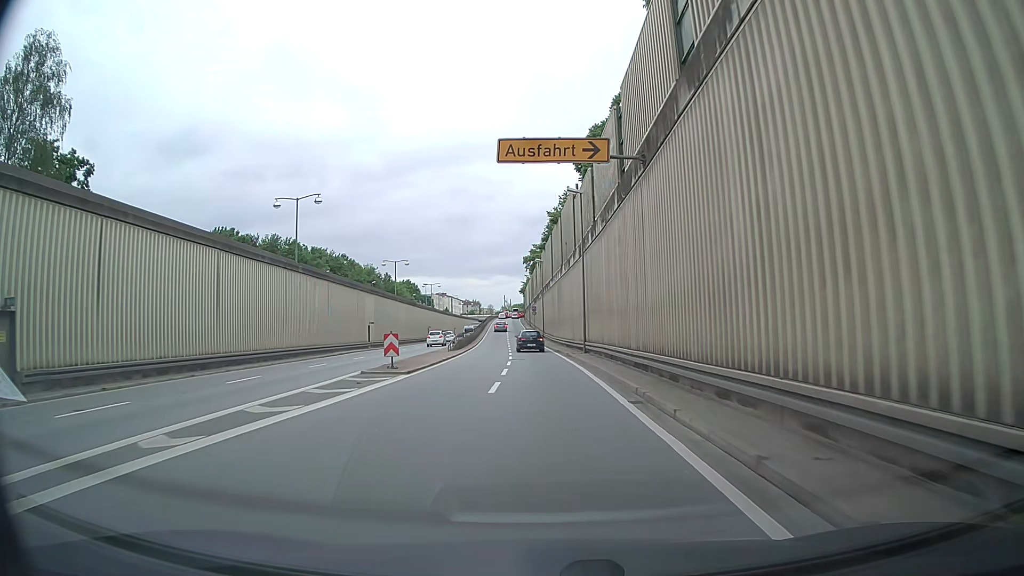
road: trunk_link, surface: asphalt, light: Day
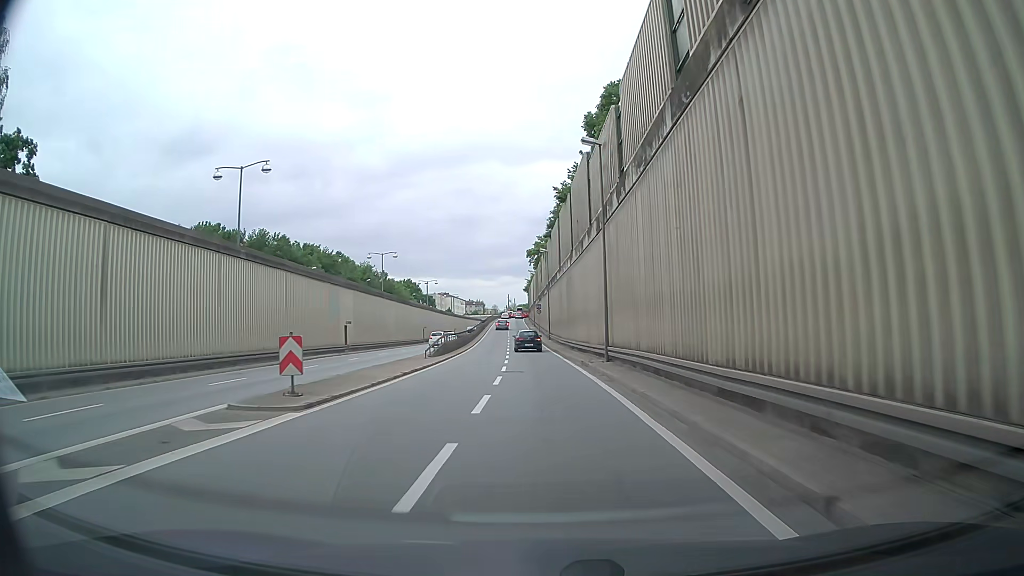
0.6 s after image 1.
(-0.2, +9.6) m; -1°
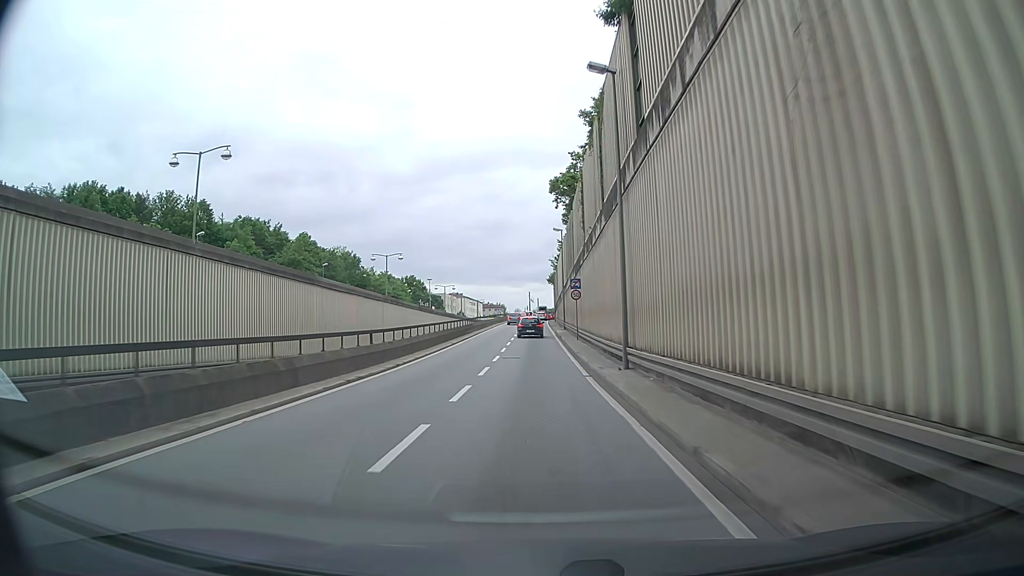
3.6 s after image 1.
(-0.9, +46.5) m; -2°
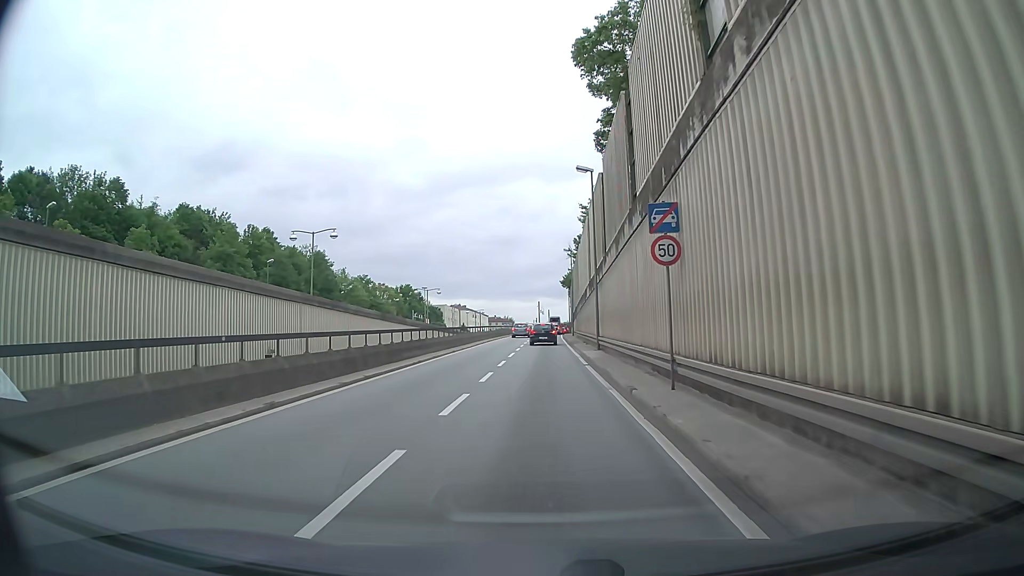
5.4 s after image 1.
(-0.1, +25.9) m; 0°
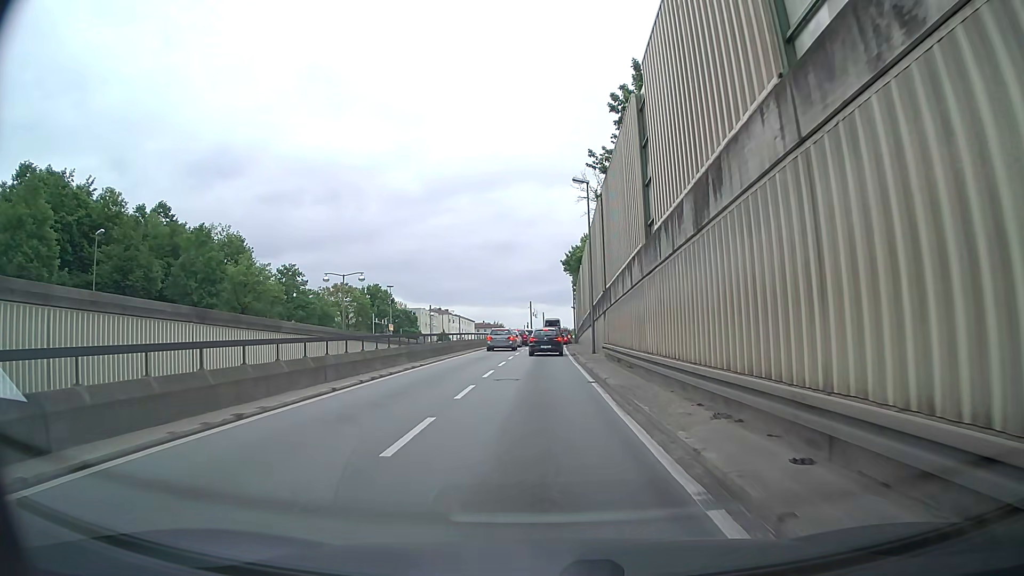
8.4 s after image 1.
(0.0, +33.4) m; 0°
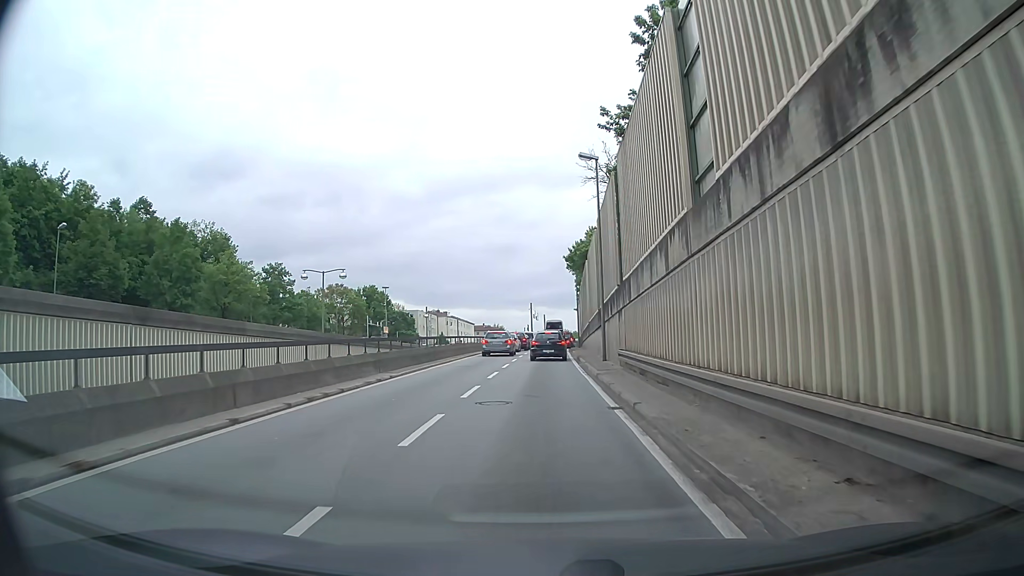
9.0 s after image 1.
(0.0, +5.1) m; +1°
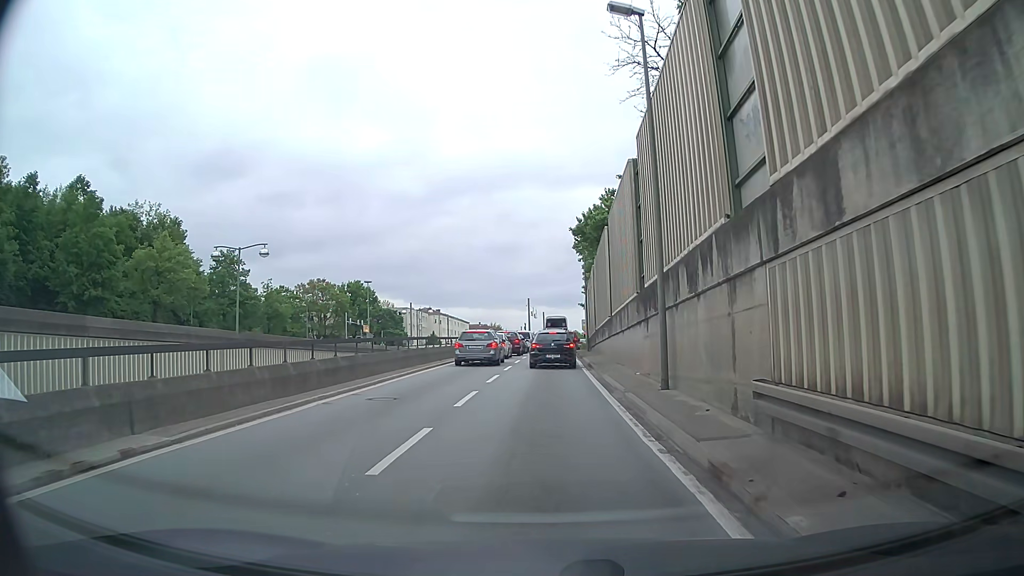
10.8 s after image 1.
(-0.1, +13.5) m; -1°
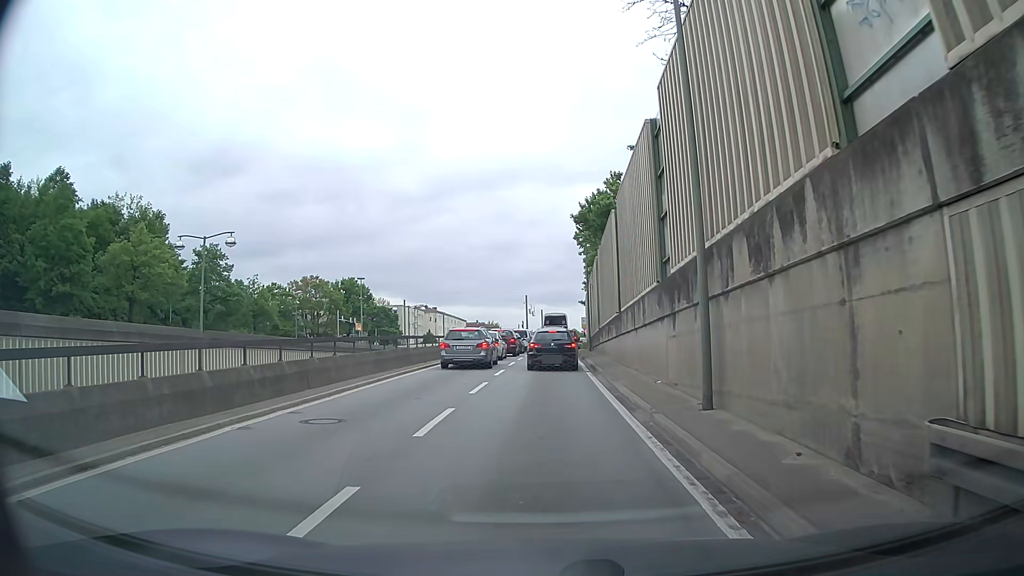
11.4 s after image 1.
(0.0, +3.6) m; +1°
